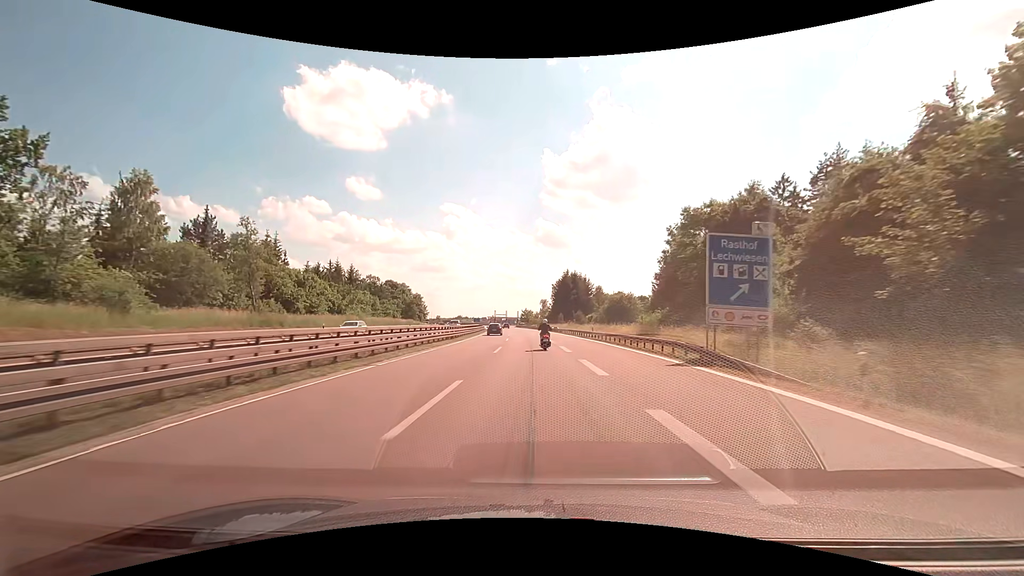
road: motorway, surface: asphalt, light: Day
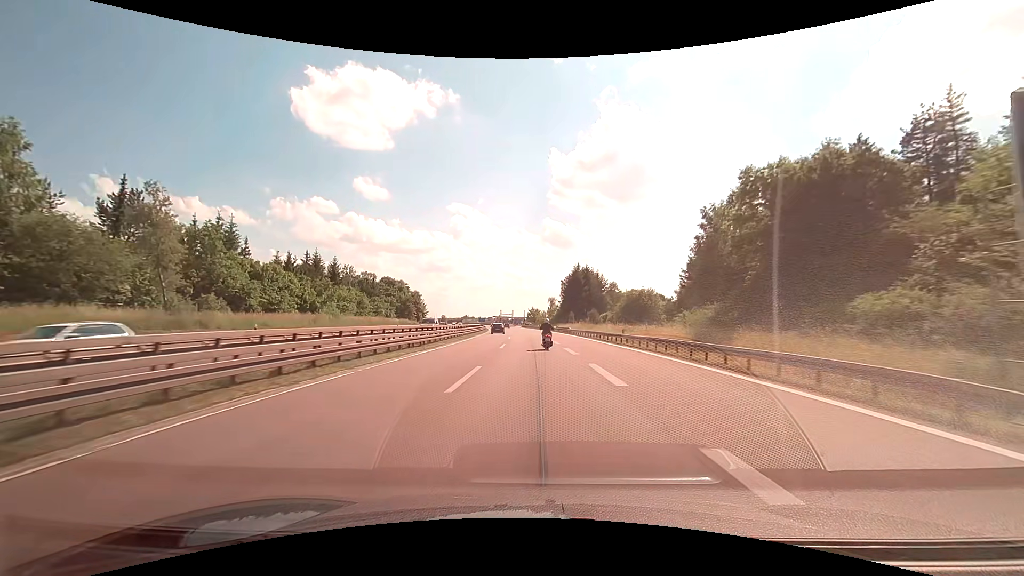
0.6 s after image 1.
(-0.1, +14.0) m; -1°
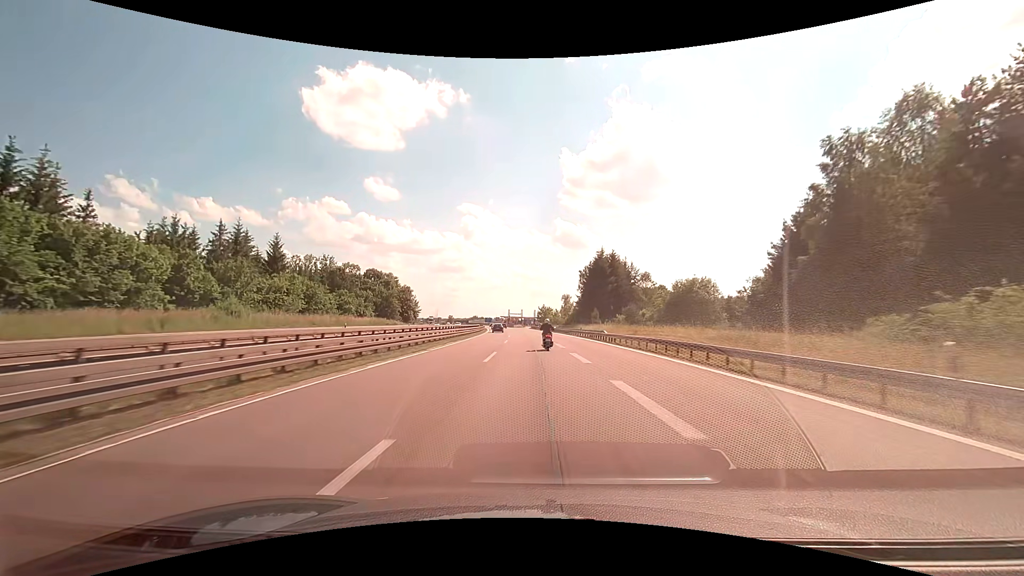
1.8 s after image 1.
(-0.3, +28.0) m; -1°
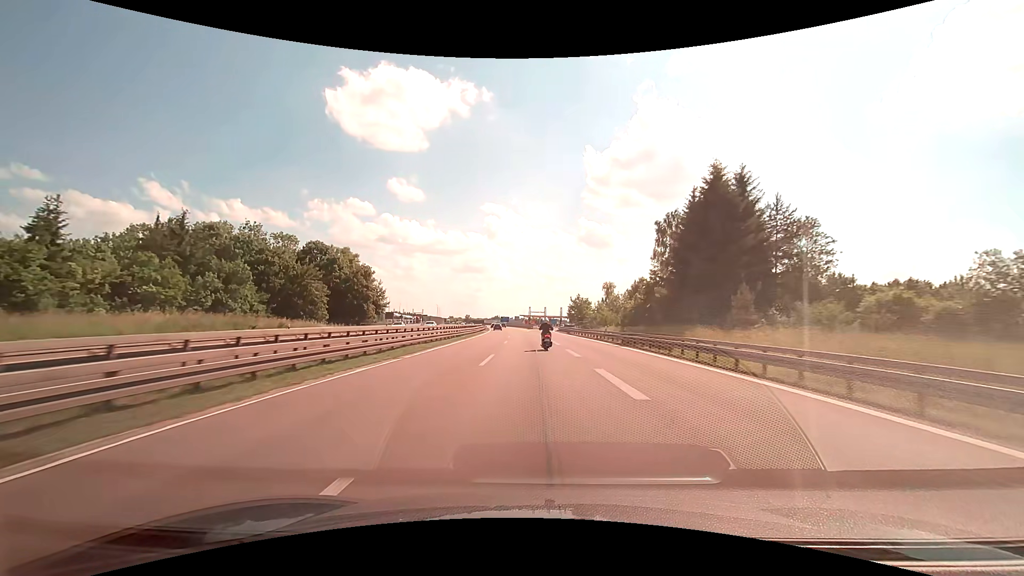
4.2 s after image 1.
(-1.3, +55.8) m; -3°
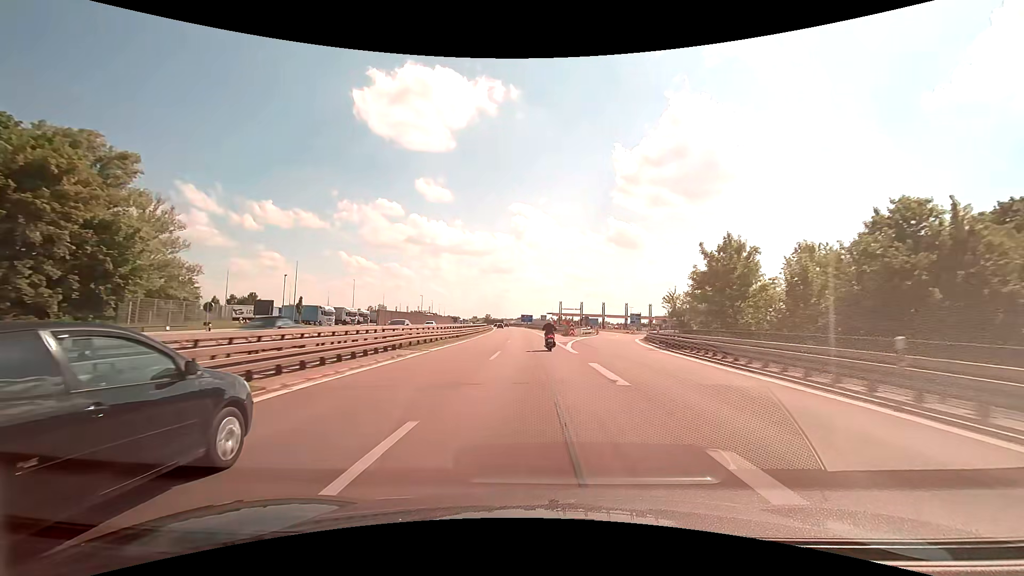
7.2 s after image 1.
(-1.9, +69.3) m; -3°
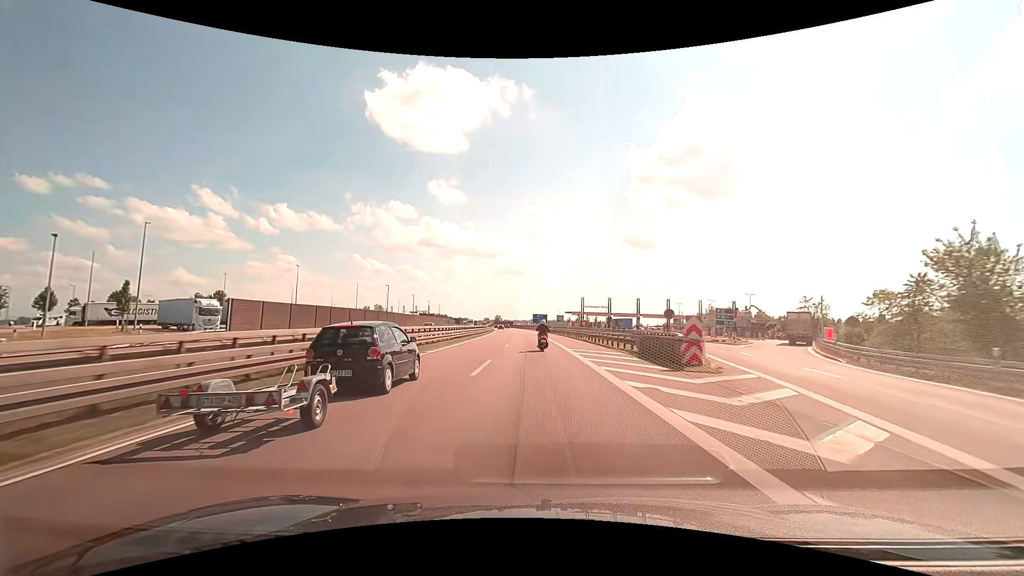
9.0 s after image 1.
(-0.7, +41.5) m; -2°
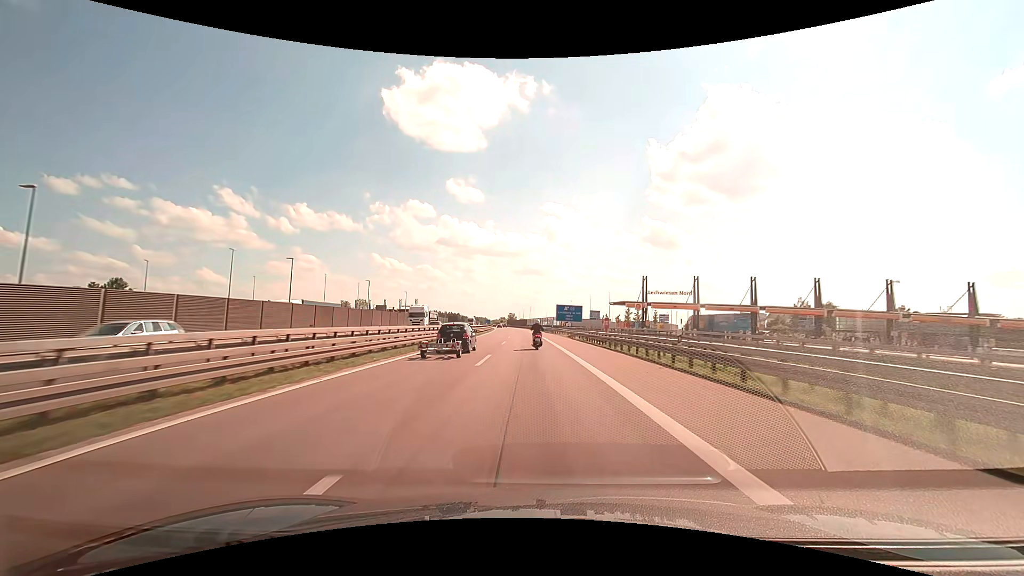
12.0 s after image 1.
(-1.4, +68.9) m; -2°
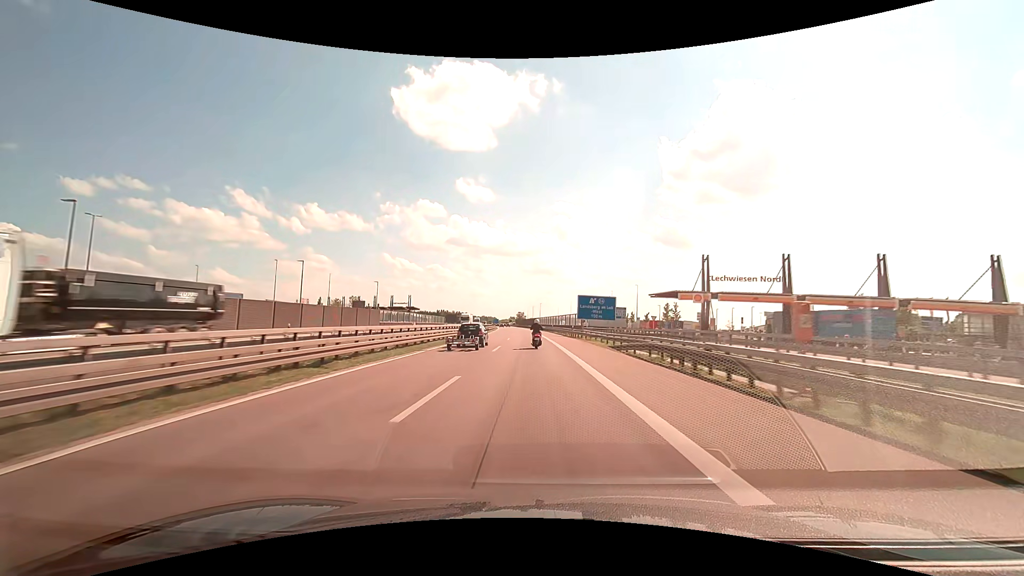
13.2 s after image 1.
(-0.3, +27.6) m; -1°
(0, +10) (0, +20) (0, +30) (-1, +40) (-1, +50) (-1, +60) (-2, +70) (-2, +80) (-2, +90) (-3, +100) m
